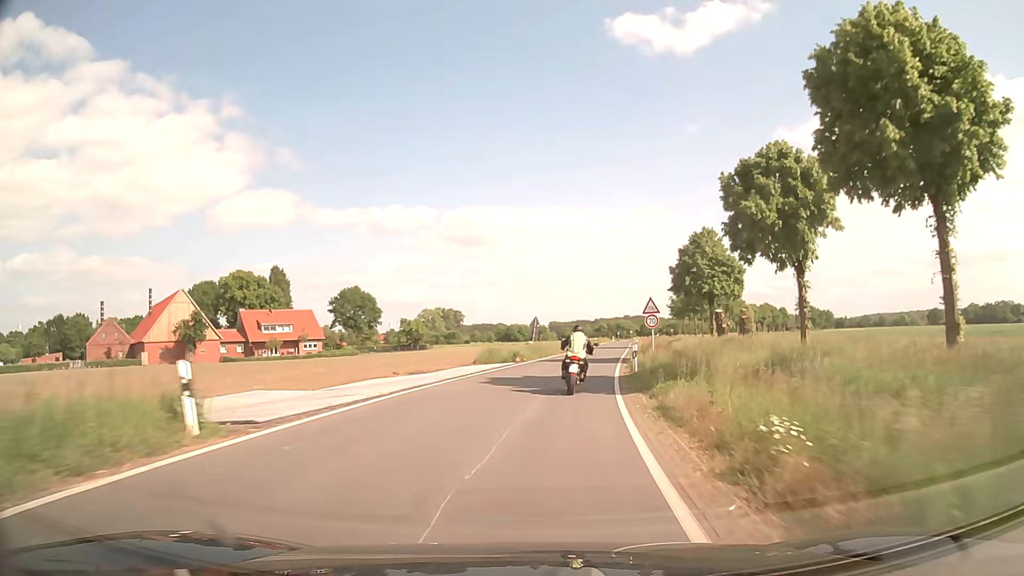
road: secondary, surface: asphalt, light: Day
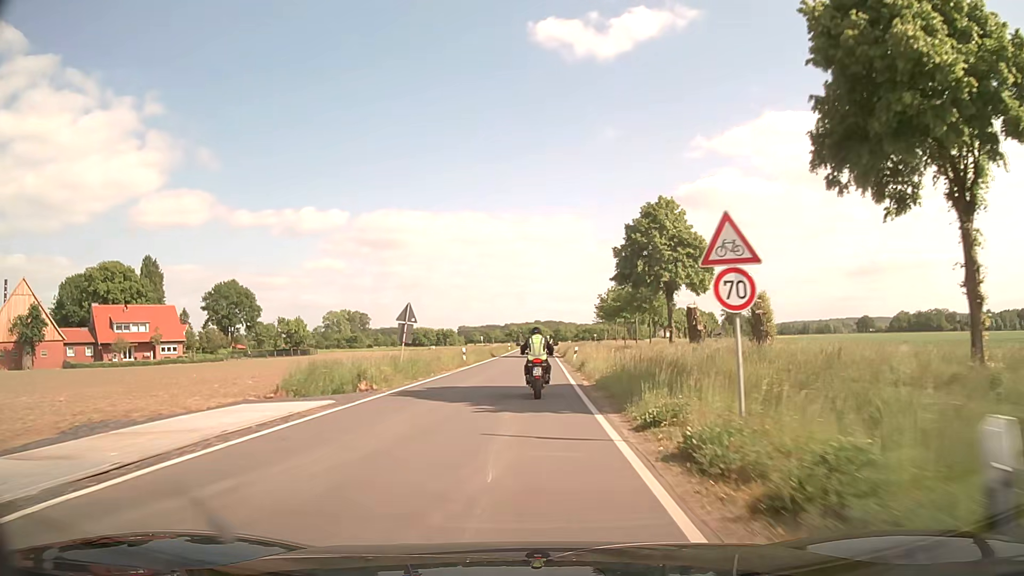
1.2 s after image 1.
(+1.5, +21.3) m; +8°
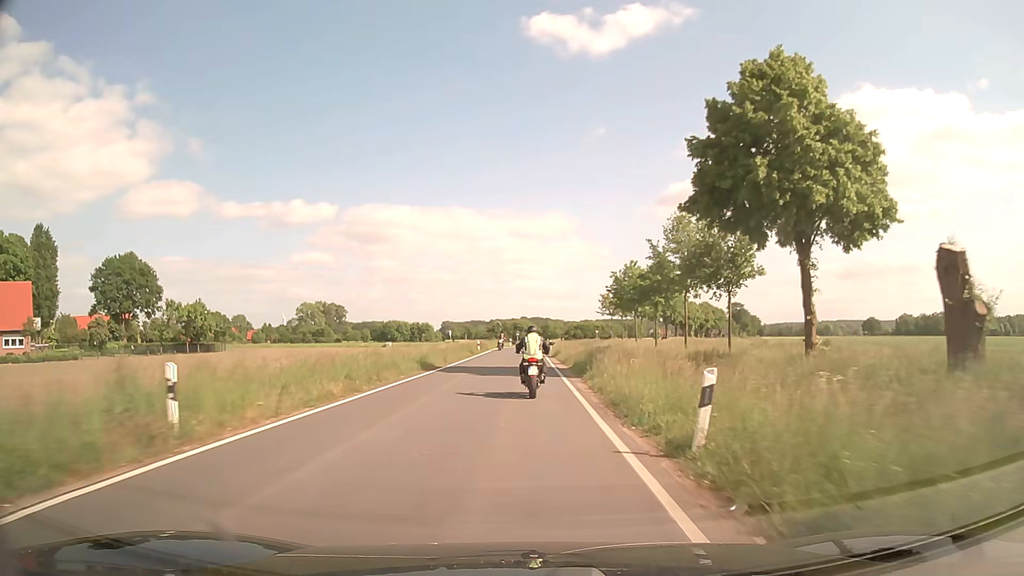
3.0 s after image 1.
(+0.8, +32.4) m; +2°
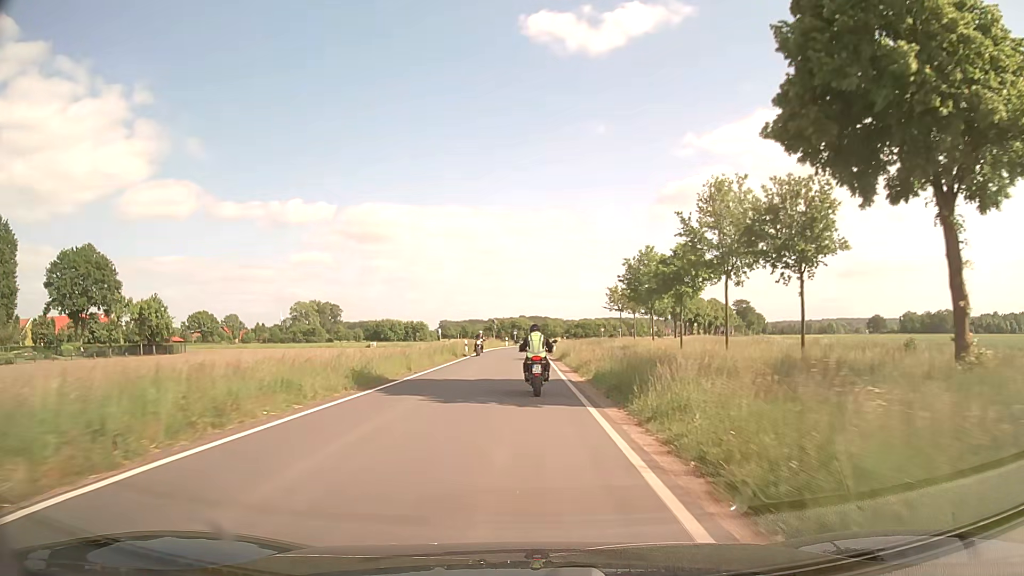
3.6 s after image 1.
(0.0, +10.8) m; 0°
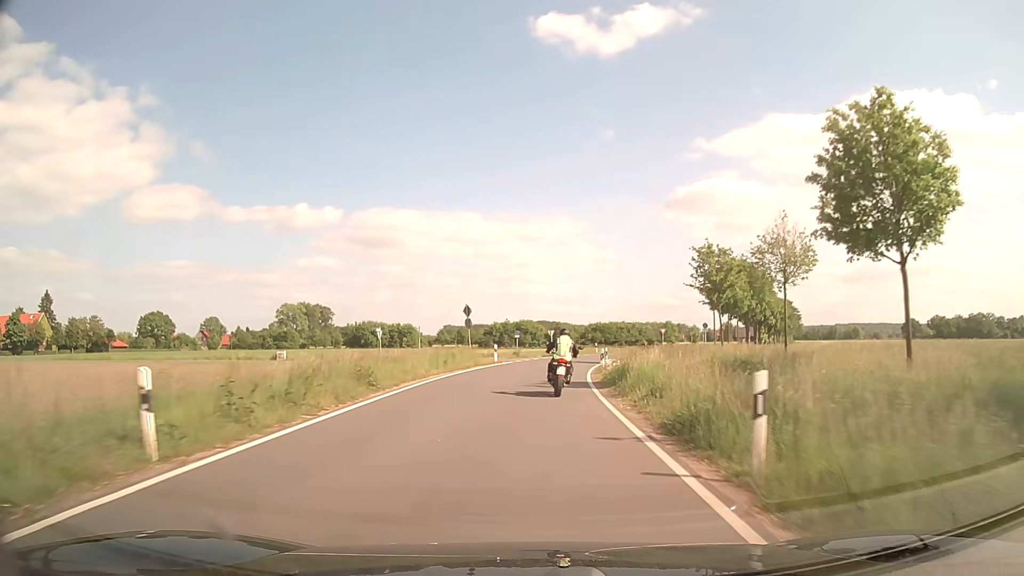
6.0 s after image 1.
(-0.3, +42.7) m; -1°
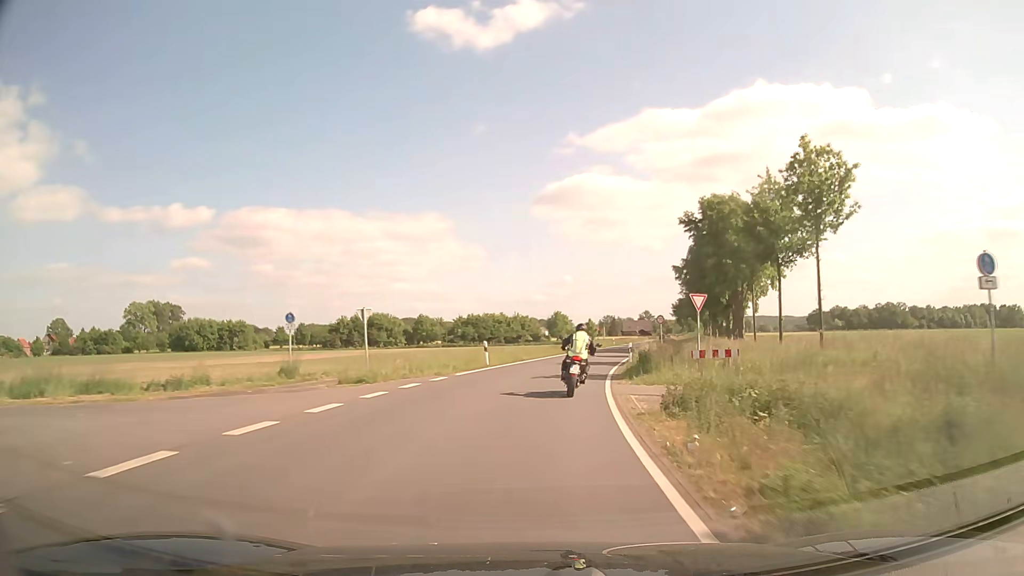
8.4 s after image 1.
(+2.8, +42.6) m; +10°
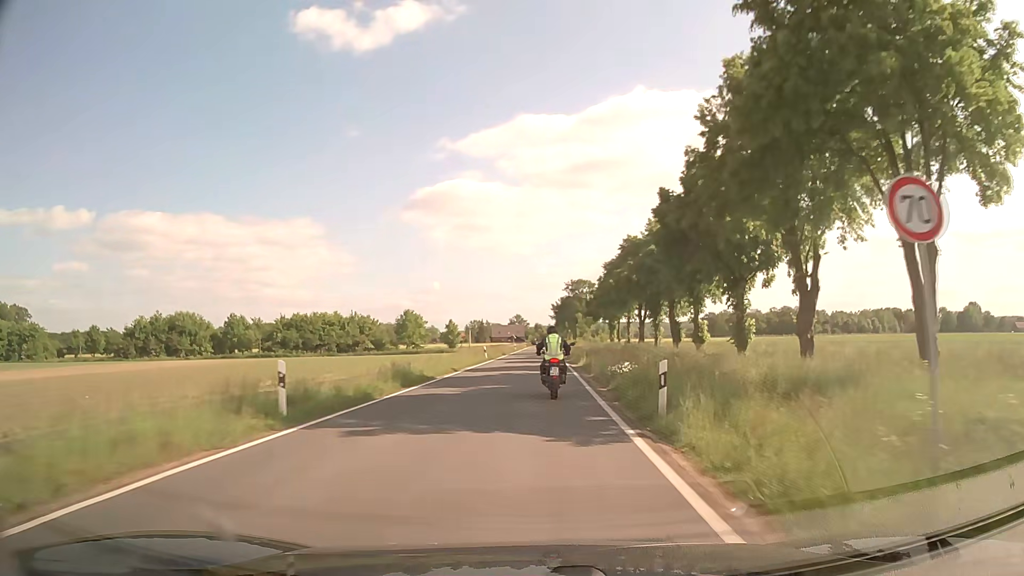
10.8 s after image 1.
(+5.0, +42.0) m; +12°
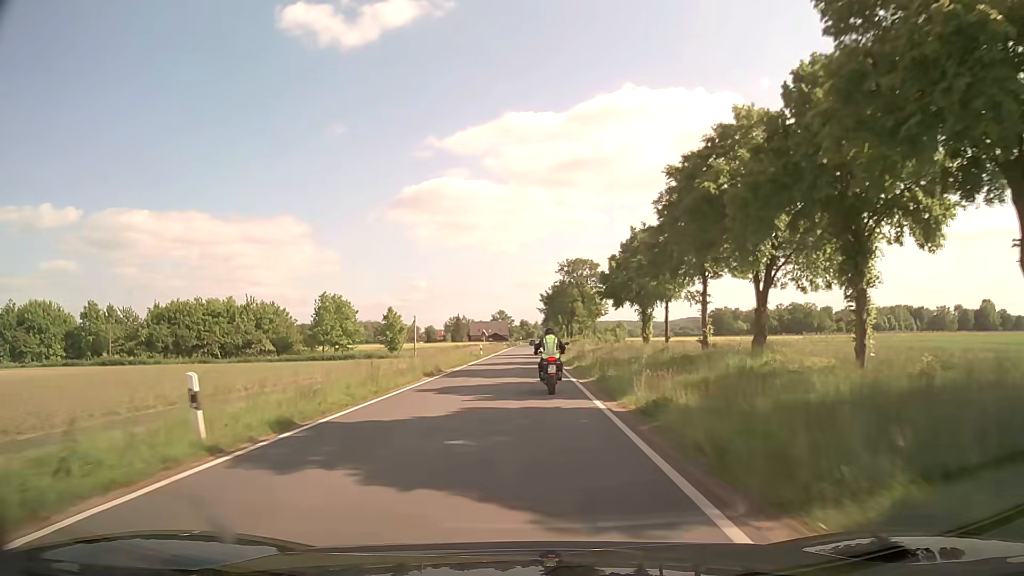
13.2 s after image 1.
(+1.1, +43.2) m; +2°
(0, +10) (0, +20) (0, +30) (0, +40) (0, +50) (0, +60) (0, +70) (0, +80) (0, +90) (0, +100) m
